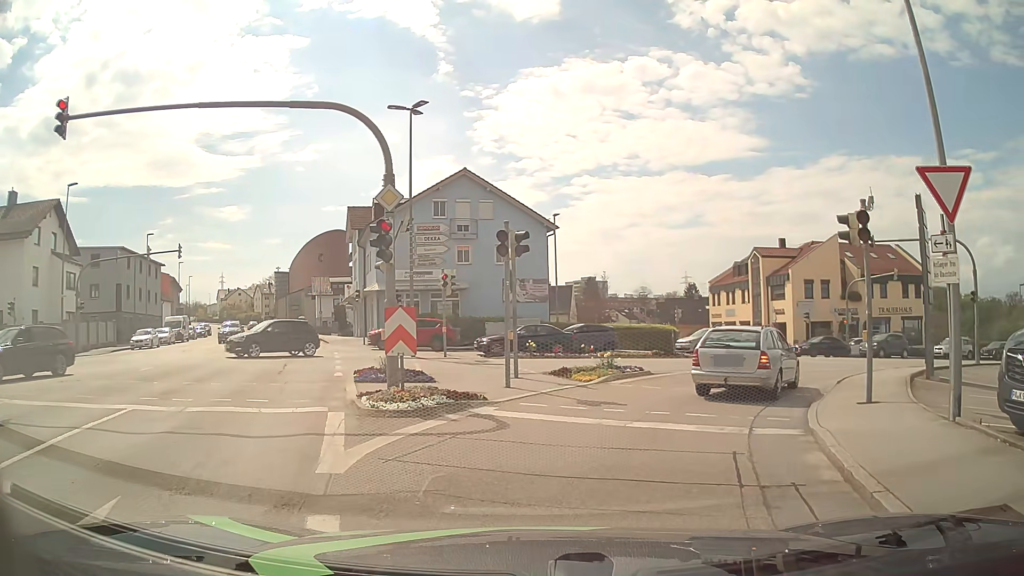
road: tertiary_link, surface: asphalt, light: Day
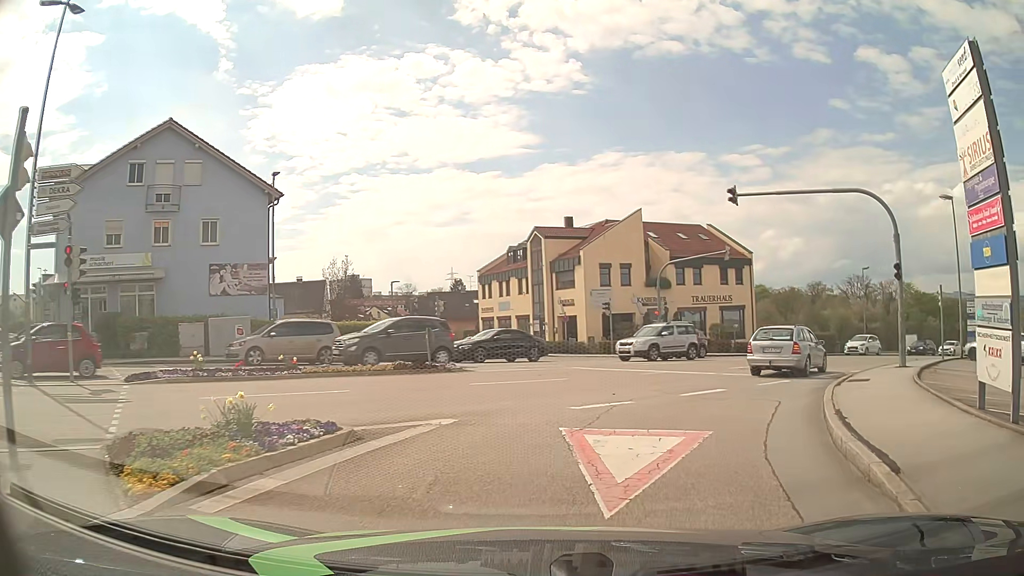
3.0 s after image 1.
(+2.4, +11.2) m; +22°
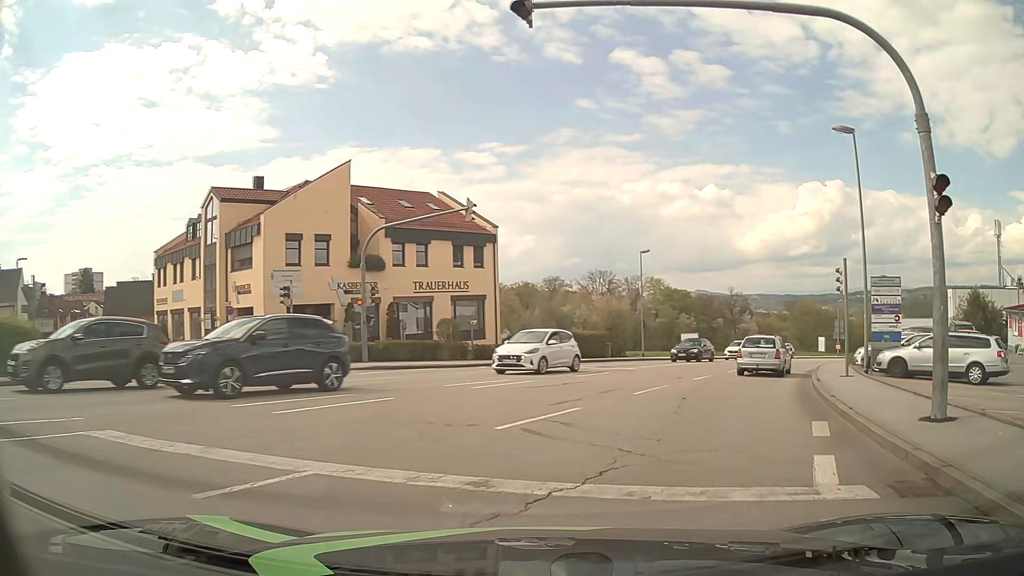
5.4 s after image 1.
(+2.7, +14.1) m; +23°
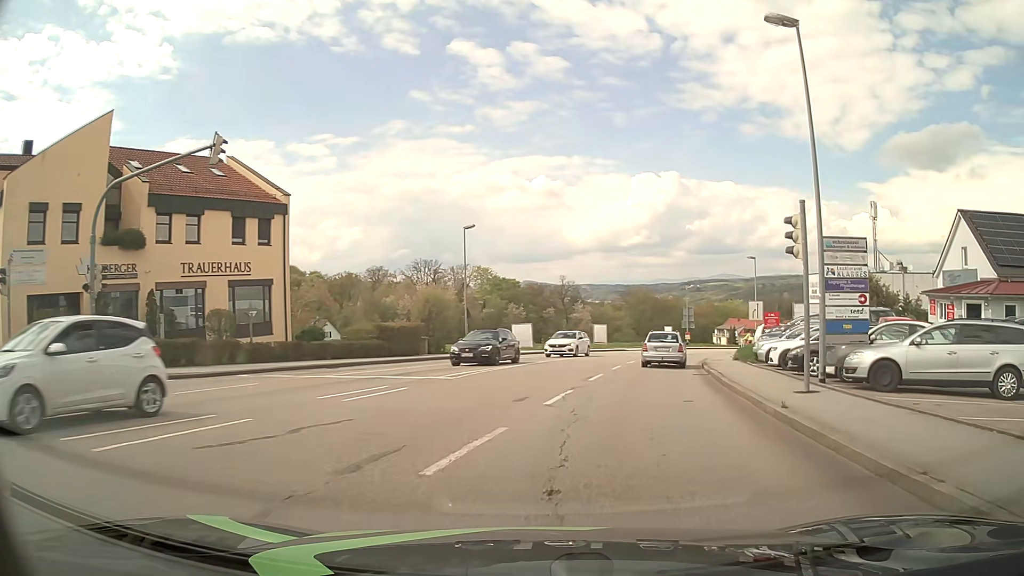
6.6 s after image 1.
(+1.2, +8.6) m; +15°
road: tertiary
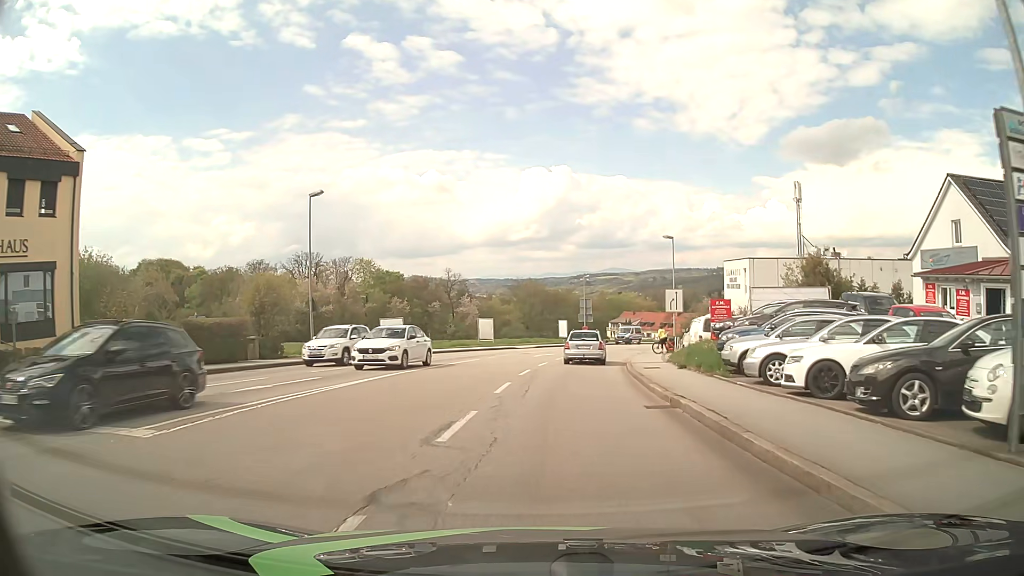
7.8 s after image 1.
(+1.0, +10.0) m; +10°
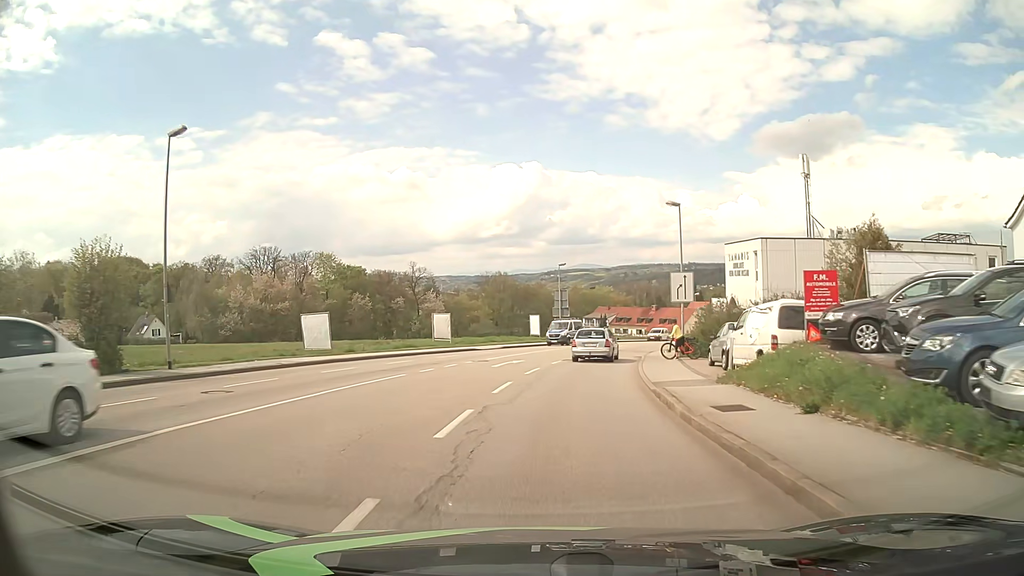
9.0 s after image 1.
(+0.2, +11.9) m; +2°
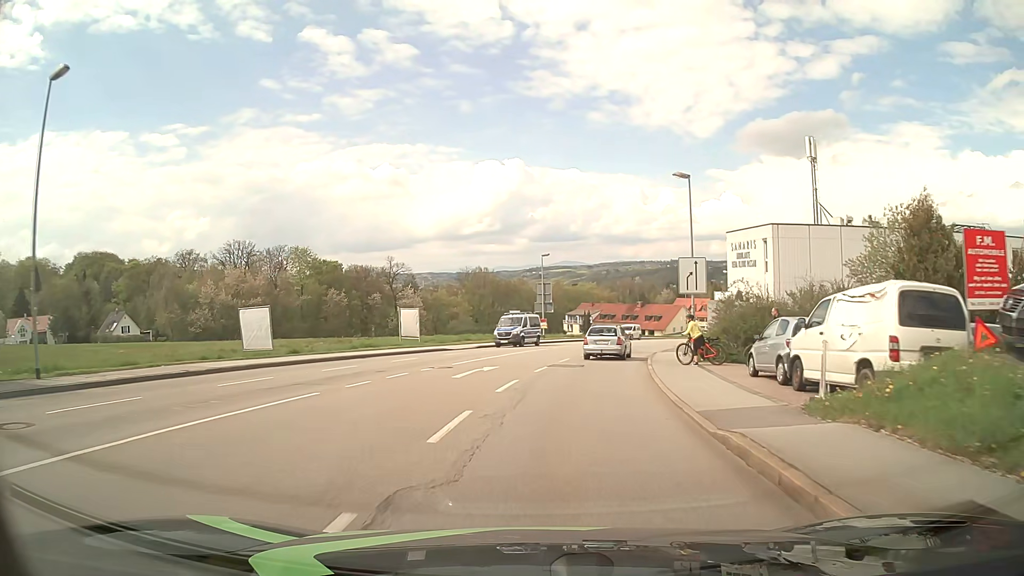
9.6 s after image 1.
(+0.1, +6.5) m; +2°
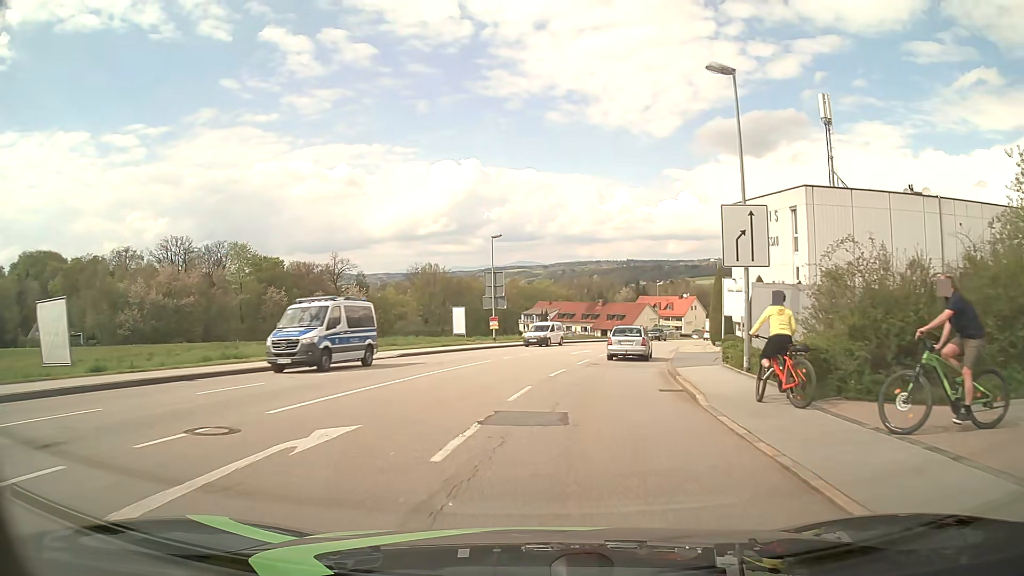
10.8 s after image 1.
(+0.4, +13.3) m; +3°
